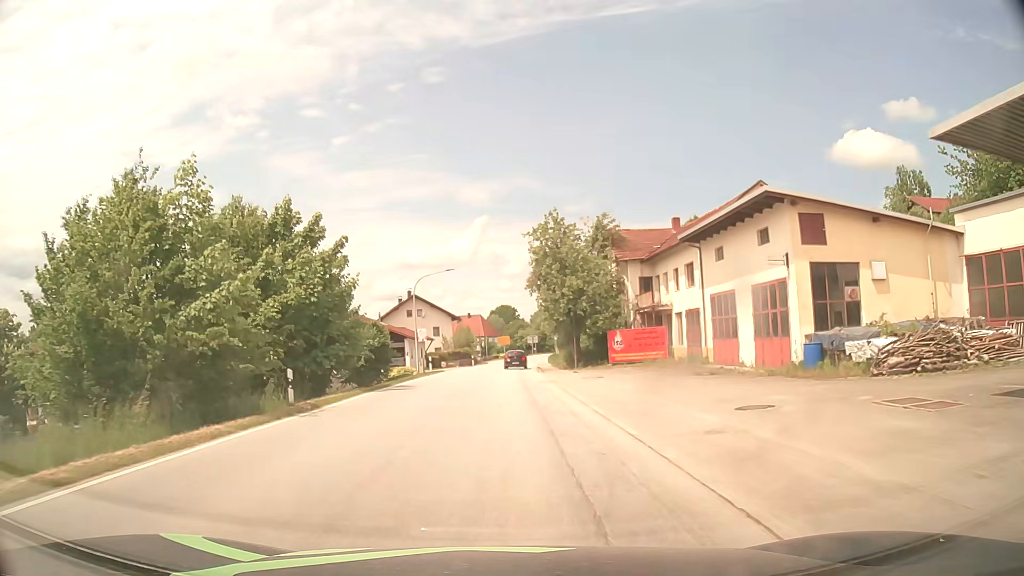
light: Day
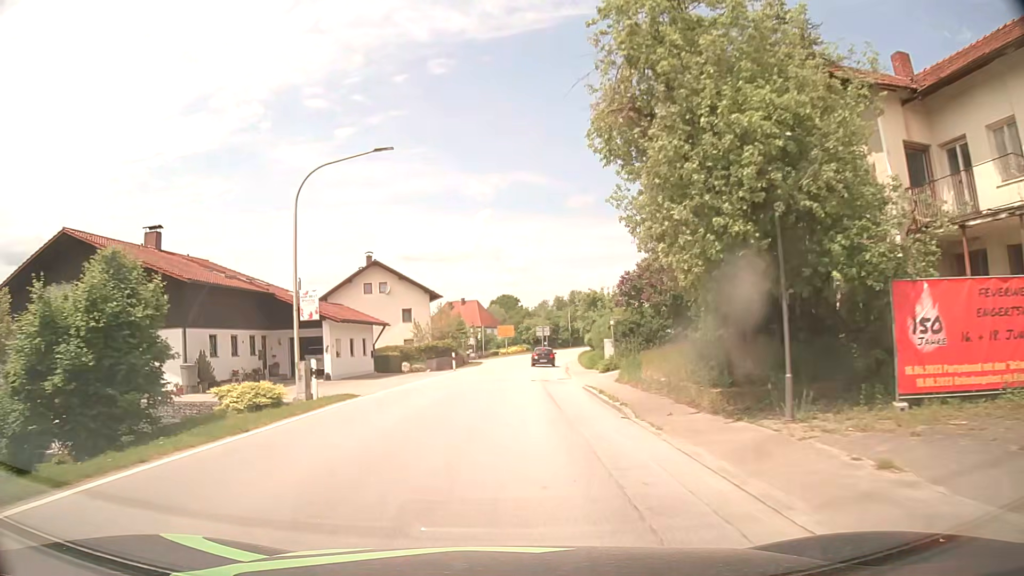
(-0.3, +29.0) m; 0°
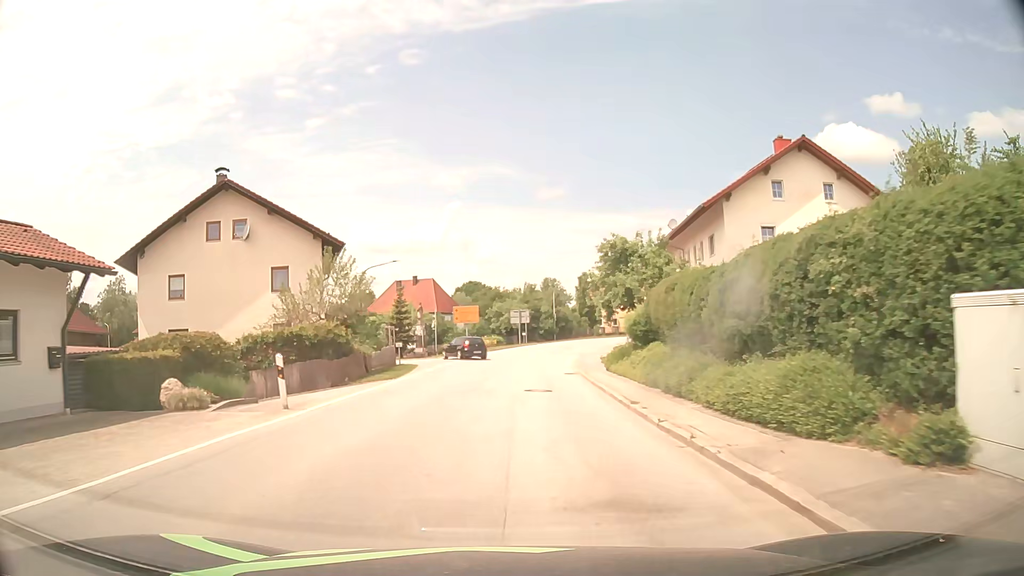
(+0.6, +28.4) m; +3°
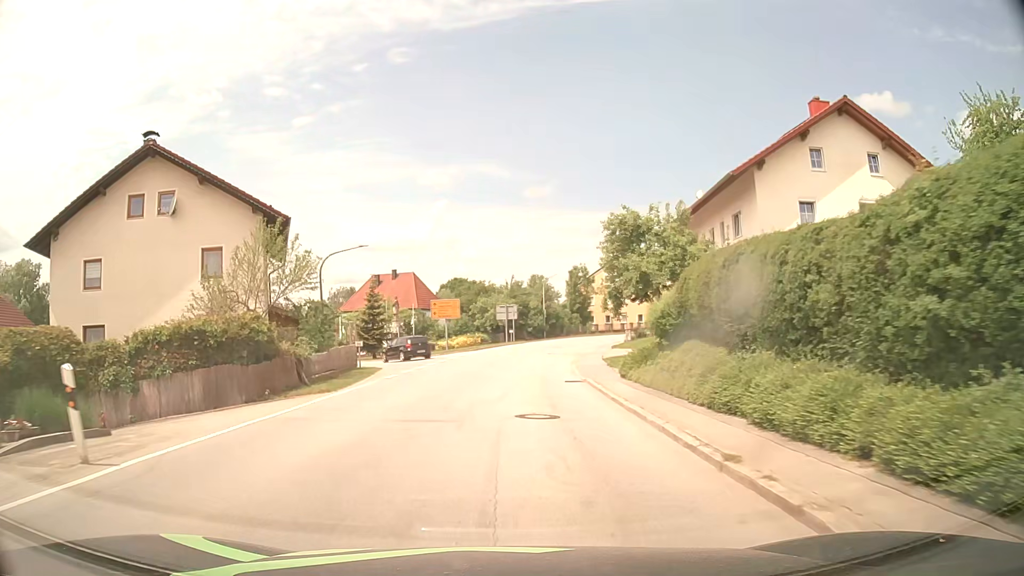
(+0.1, +6.6) m; +1°
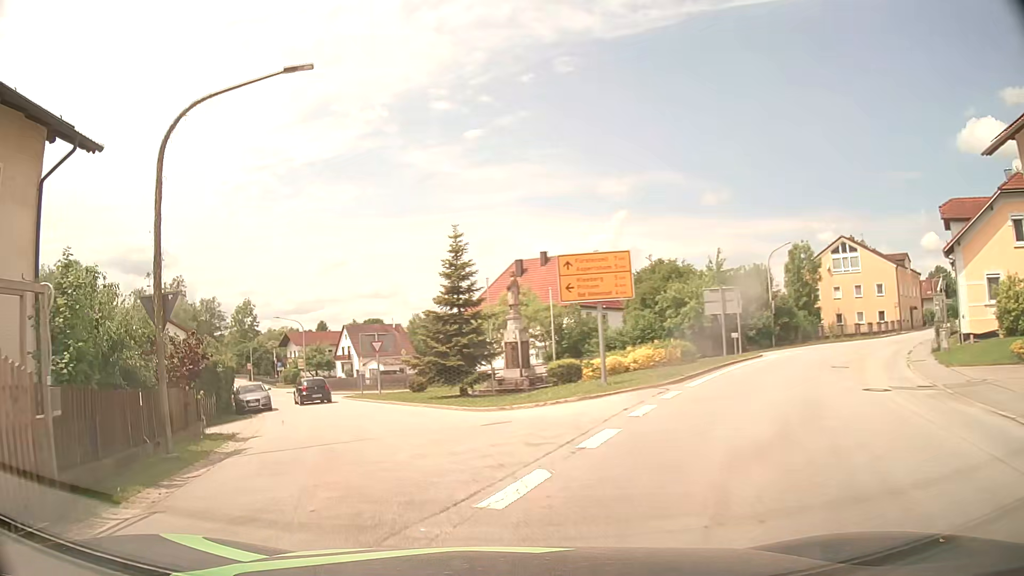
(-0.9, +28.9) m; -14°
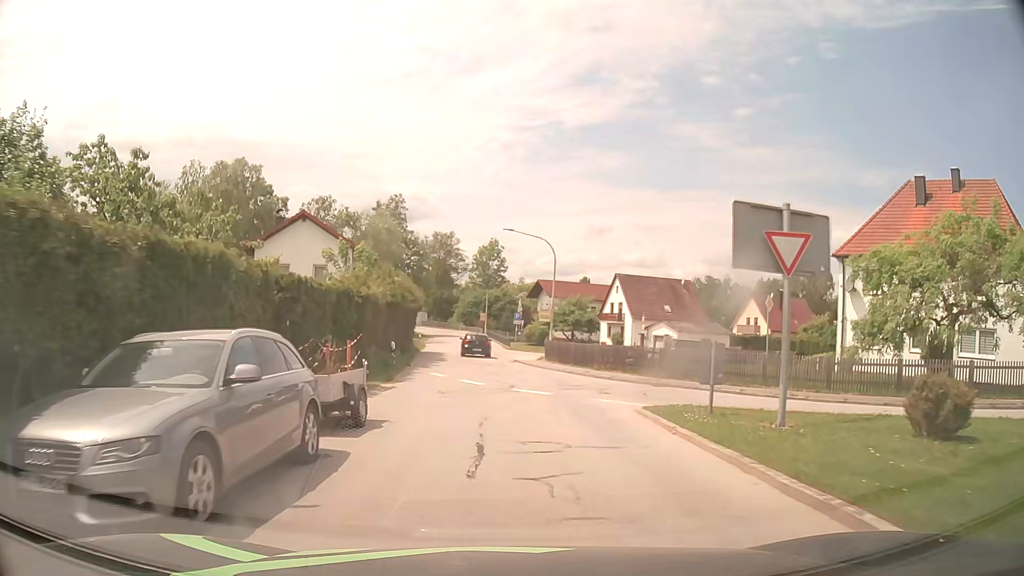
(-7.2, +27.3) m; -23°
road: tertiary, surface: asphalt
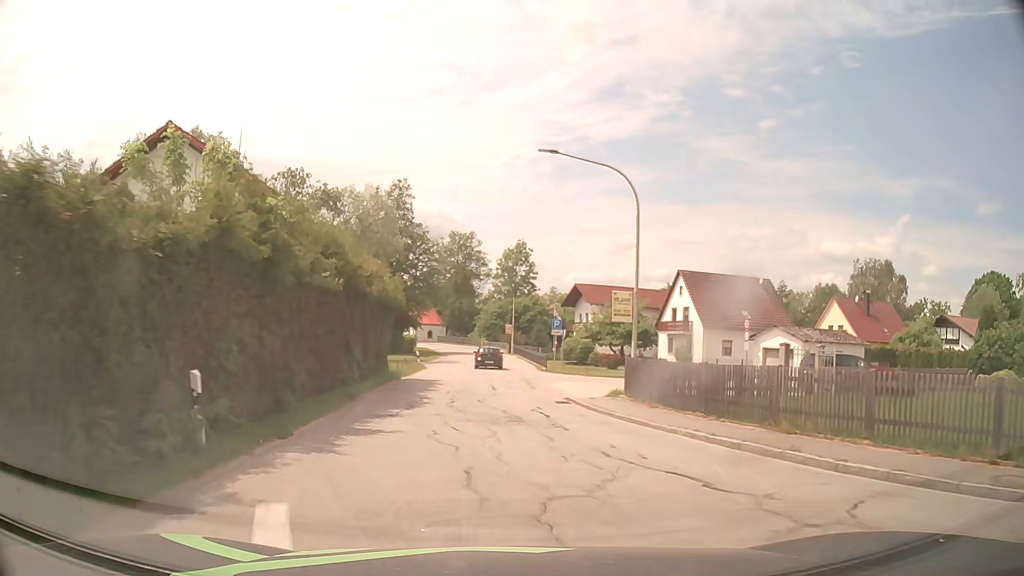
(-0.3, +18.1) m; -2°
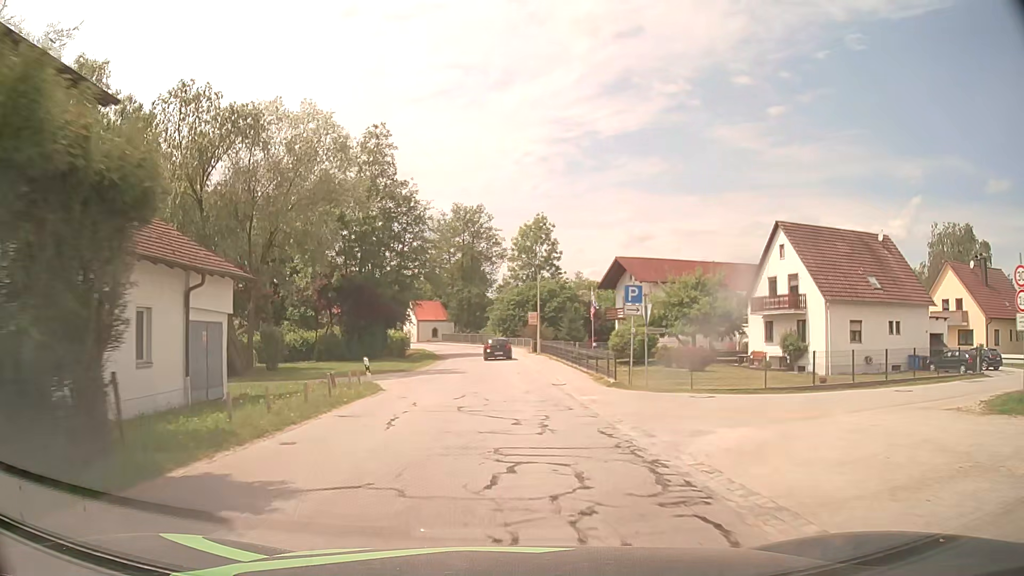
(-0.4, +20.4) m; -2°
(0, +10) (0, +20) (0, +30) (0, +40) (0, +50) (-1, +60) (-4, +69) (-8, +79) (-13, +88) (-17, +97) m
